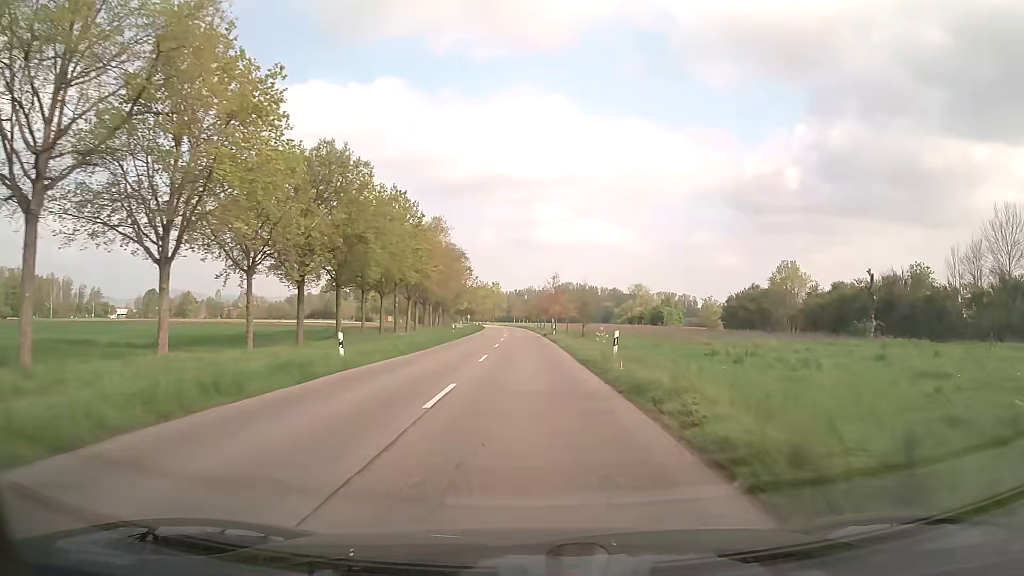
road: secondary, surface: asphalt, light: Day
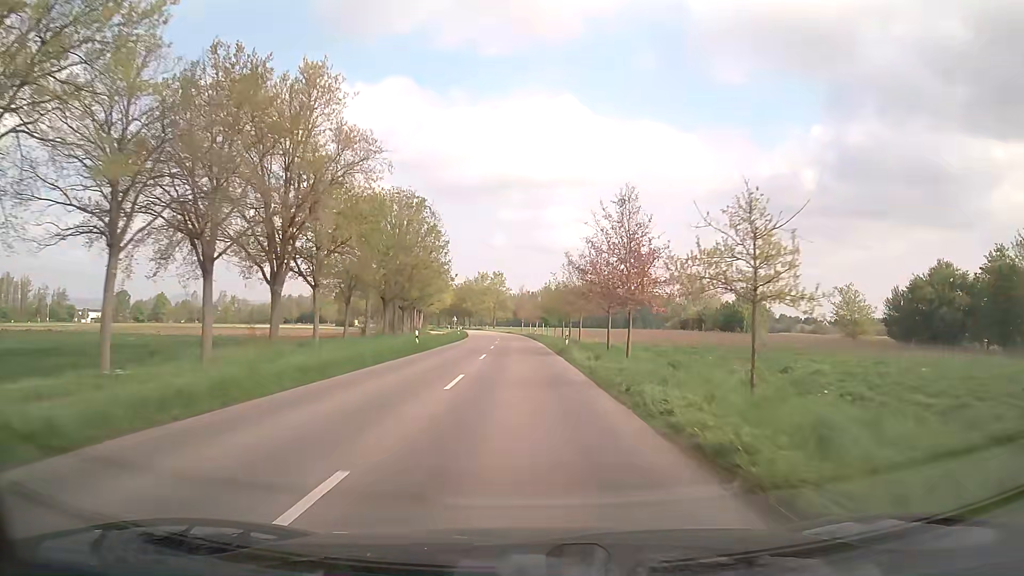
(-0.3, +56.5) m; -1°
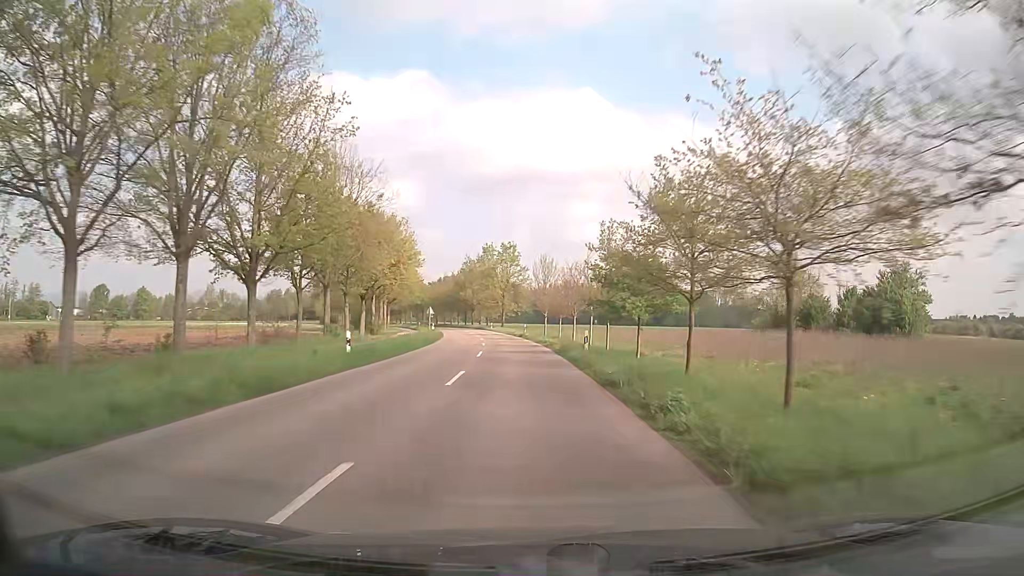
(-0.8, +48.0) m; -2°
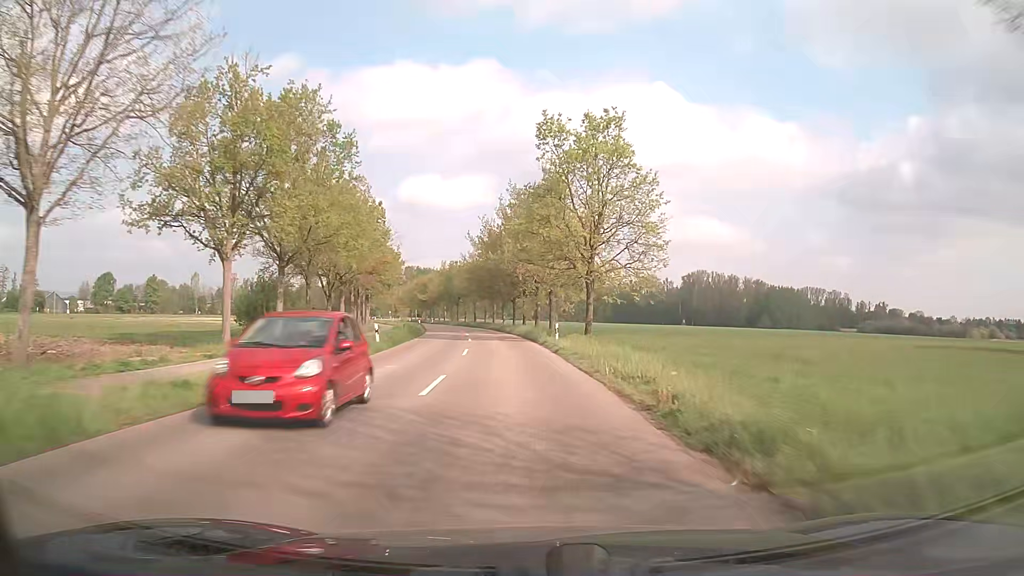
(-3.1, +63.1) m; -6°
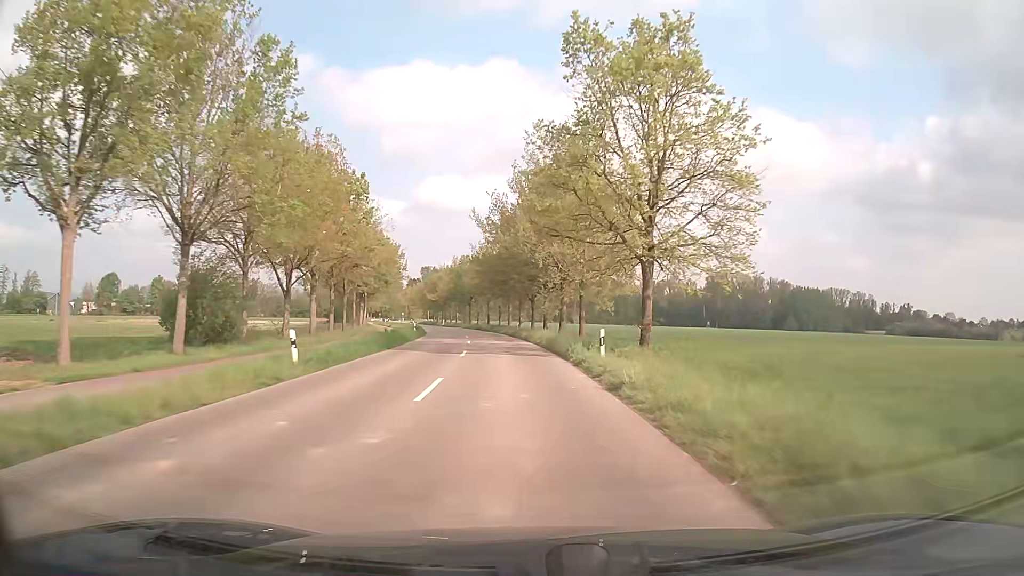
(-0.2, +13.0) m; -2°
